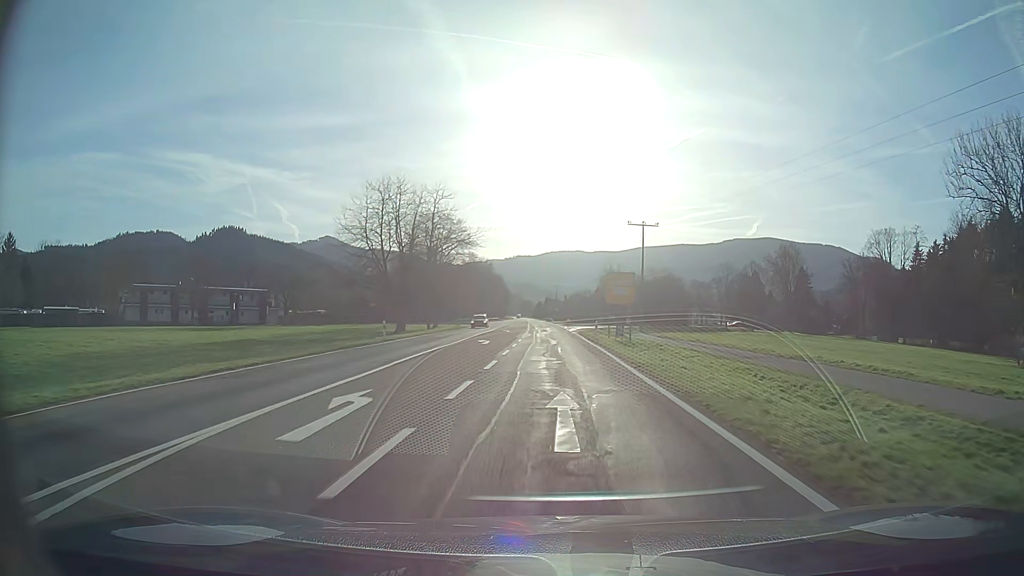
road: secondary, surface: asphalt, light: Day
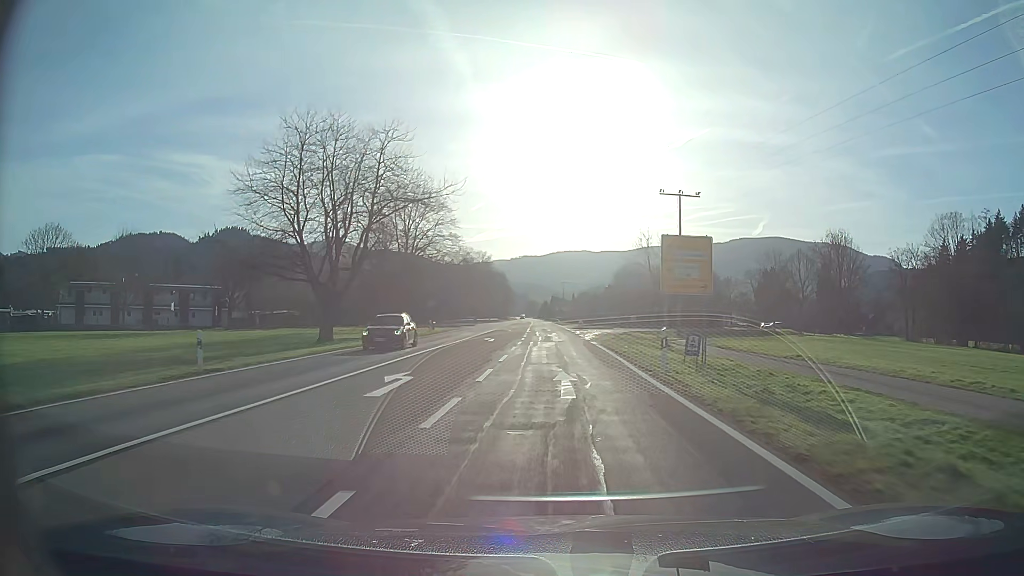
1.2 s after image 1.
(-0.1, +20.8) m; -1°
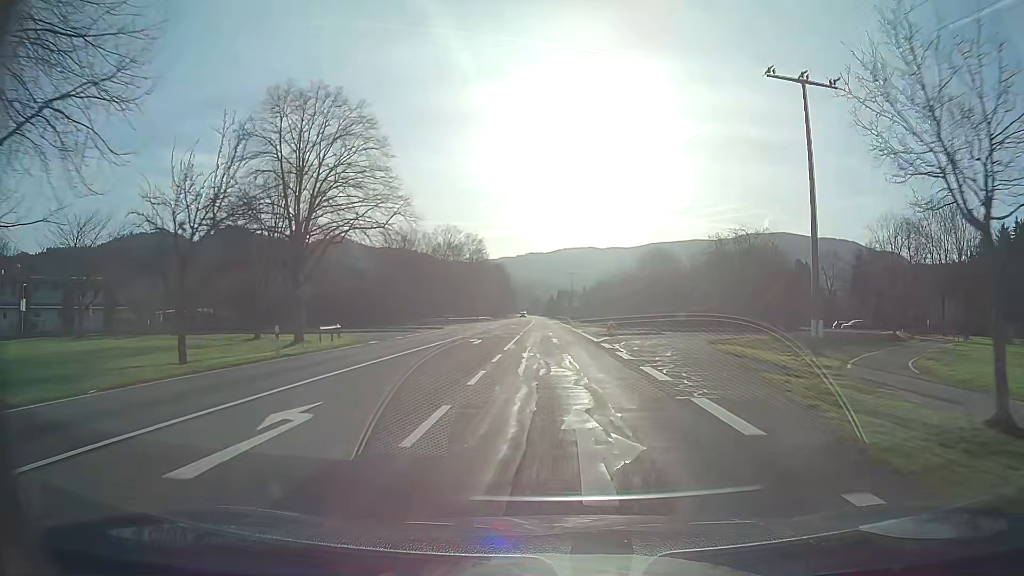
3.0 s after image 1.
(-0.1, +31.2) m; 0°
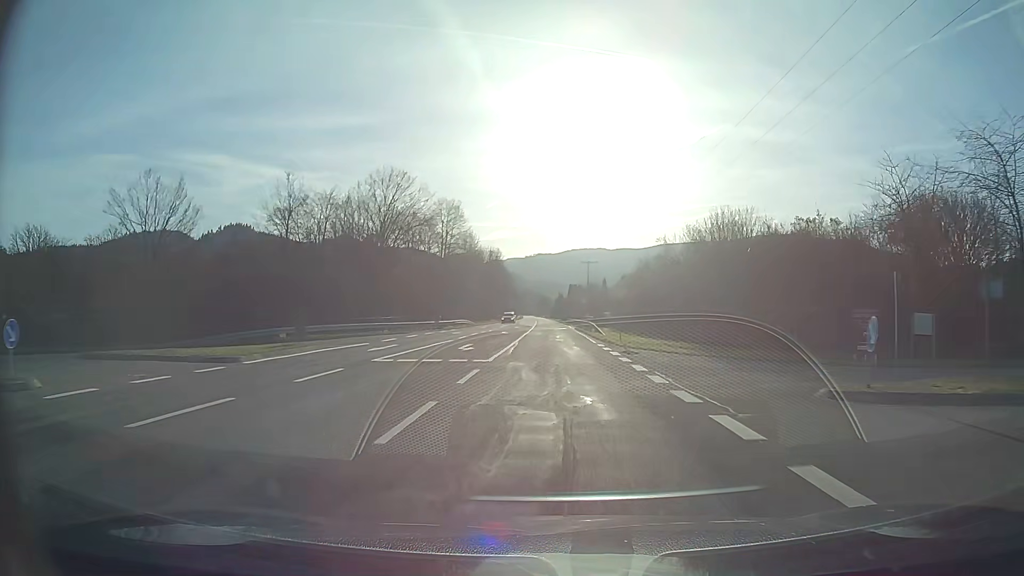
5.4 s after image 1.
(-0.3, +41.7) m; -1°
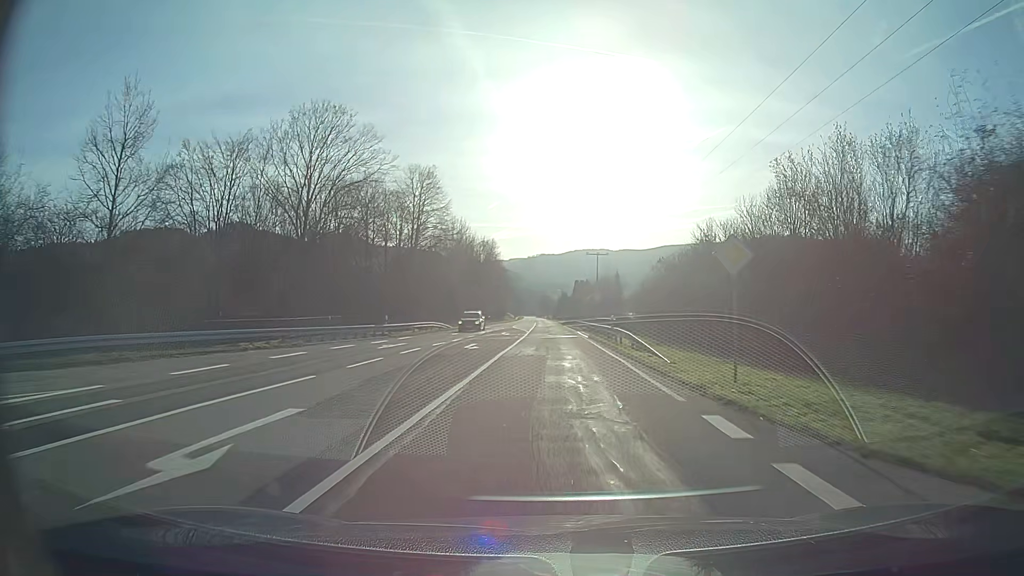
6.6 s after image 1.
(-0.1, +20.9) m; 0°
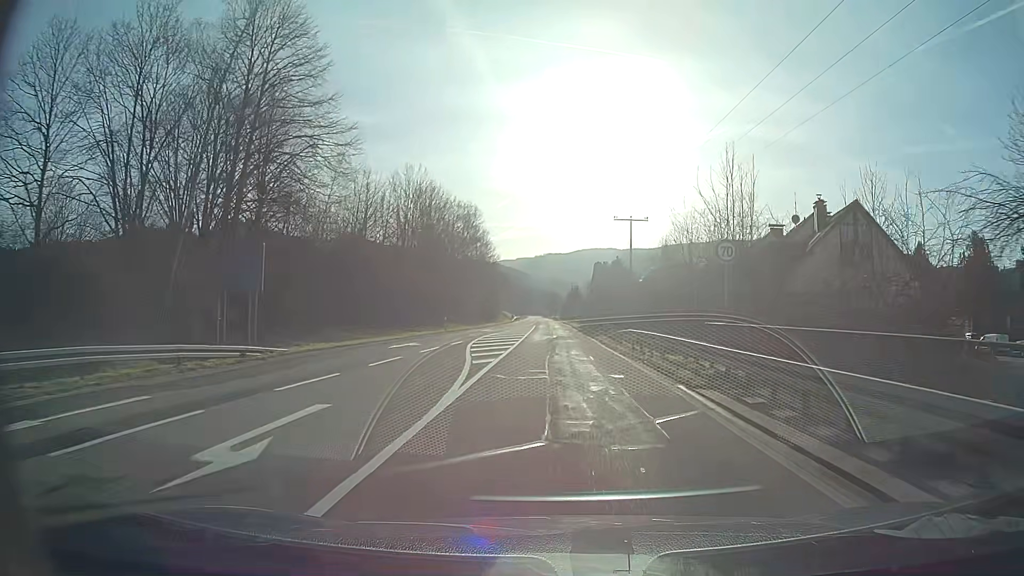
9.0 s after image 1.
(-0.3, +41.7) m; -1°
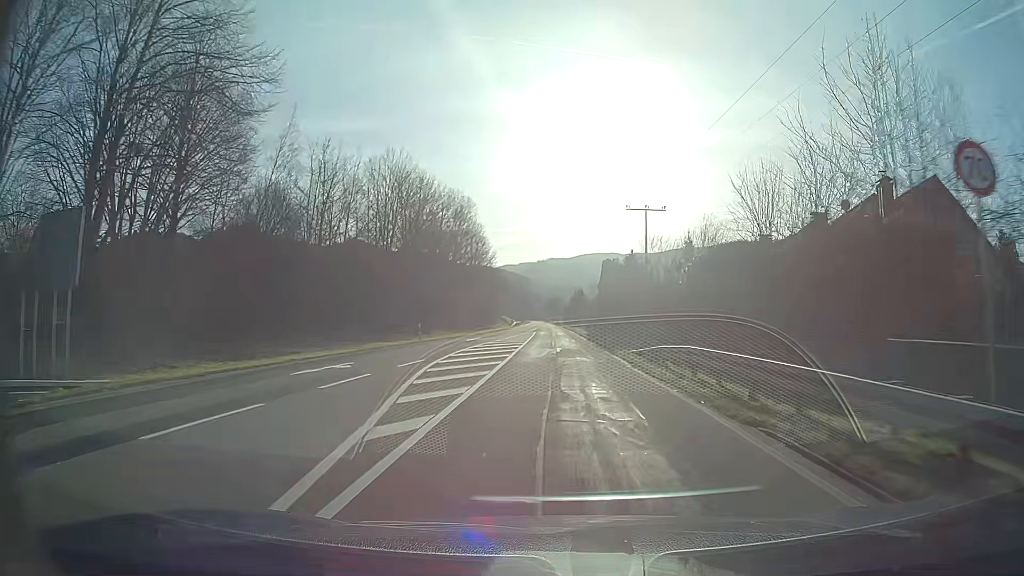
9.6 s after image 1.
(0.0, +10.4) m; 0°
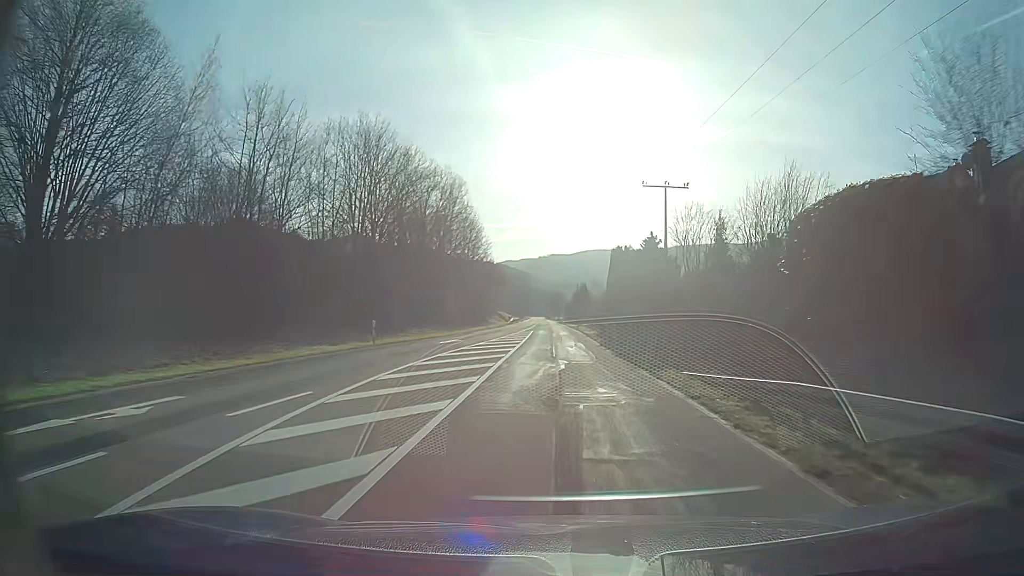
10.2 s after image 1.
(0.0, +10.4) m; 0°
